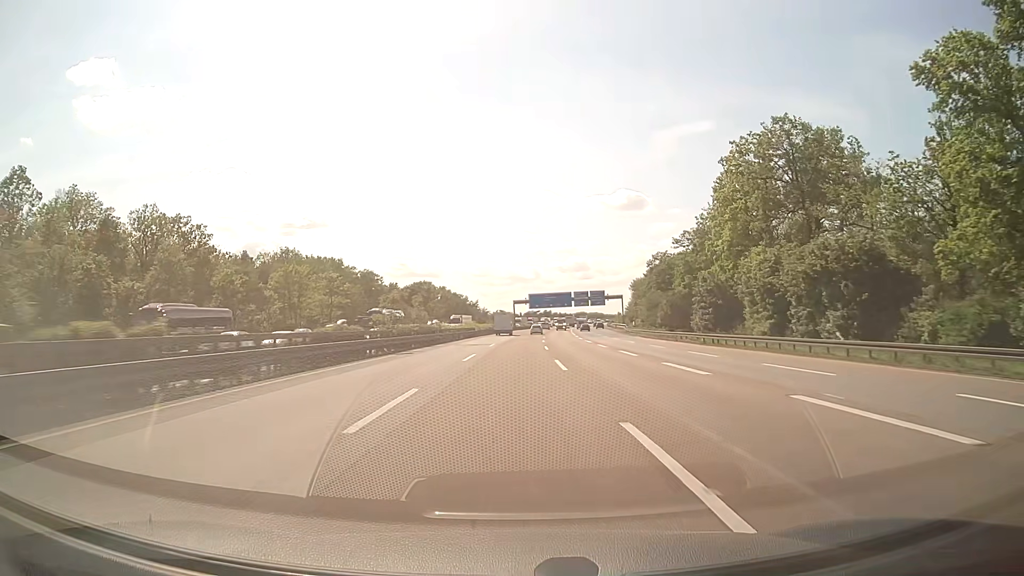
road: motorway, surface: asphalt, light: Day
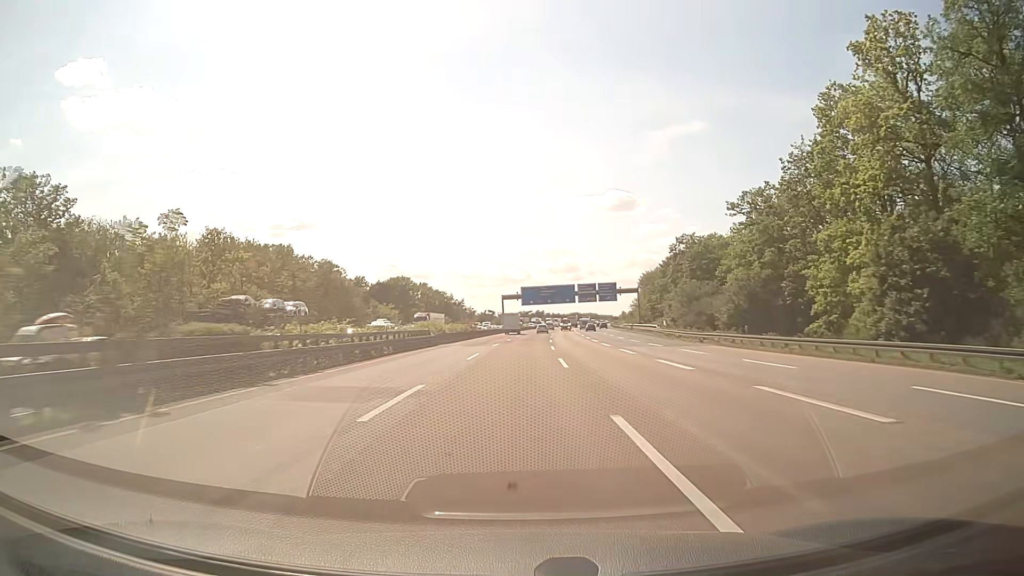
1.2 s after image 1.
(+0.2, +34.8) m; +1°
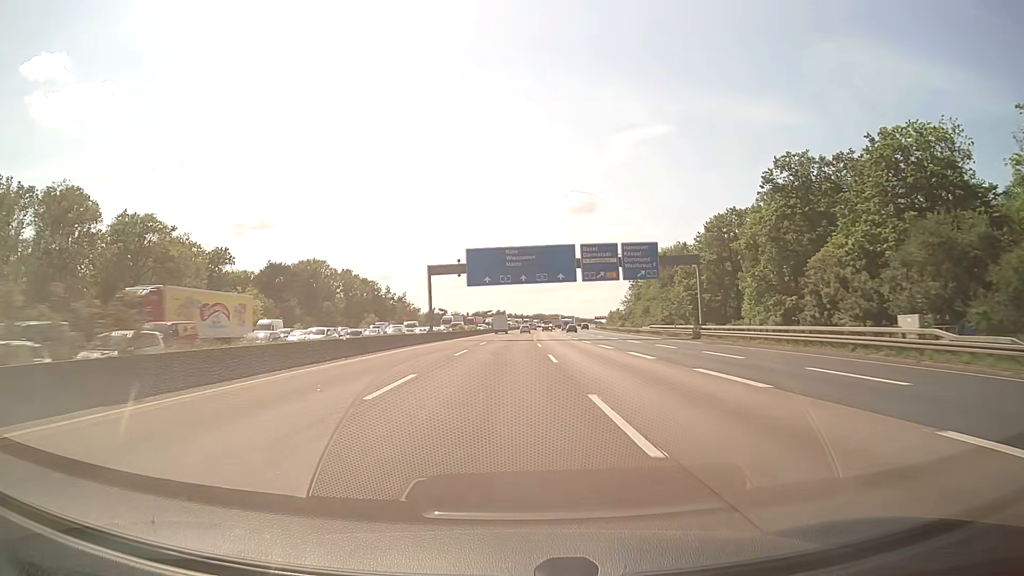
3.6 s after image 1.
(+1.7, +68.9) m; +3°
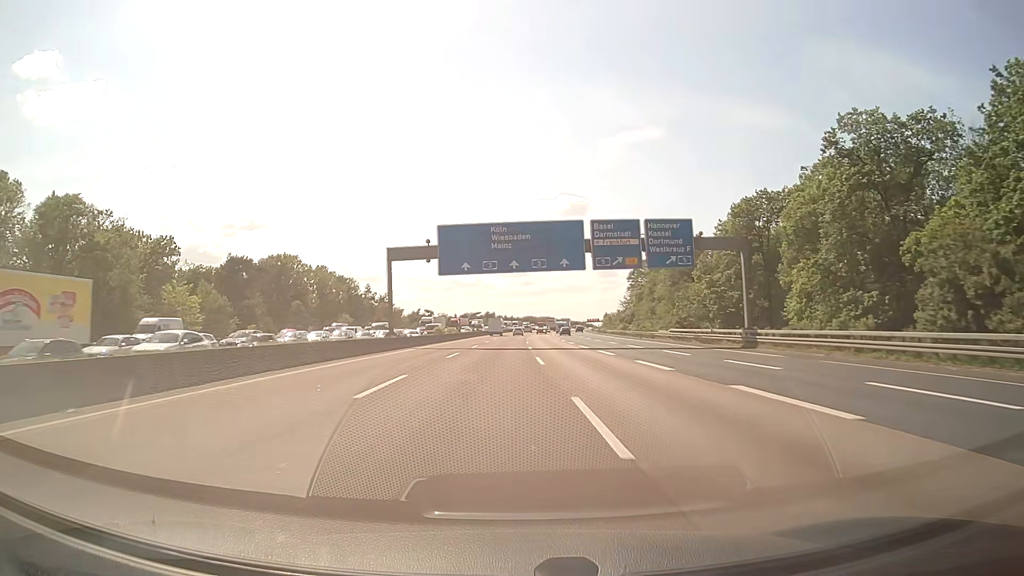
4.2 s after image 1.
(+0.1, +17.1) m; +1°
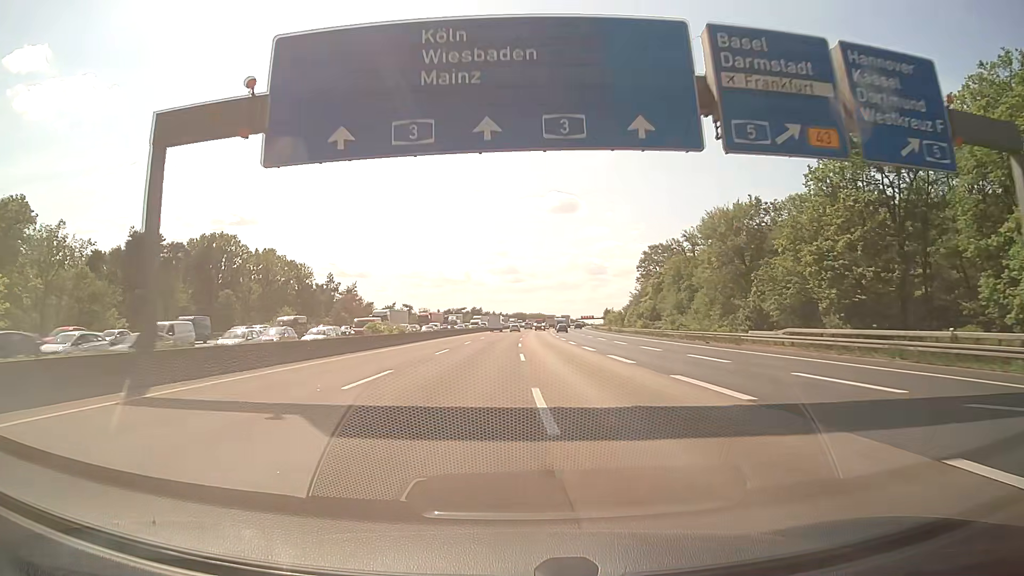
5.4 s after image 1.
(+0.3, +34.2) m; +1°
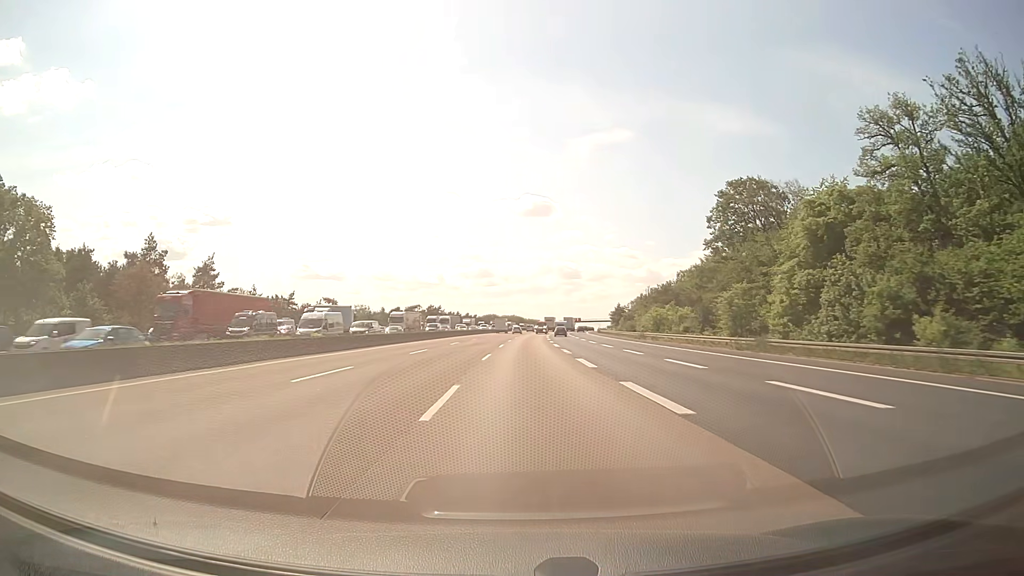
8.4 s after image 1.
(+1.9, +88.4) m; +2°
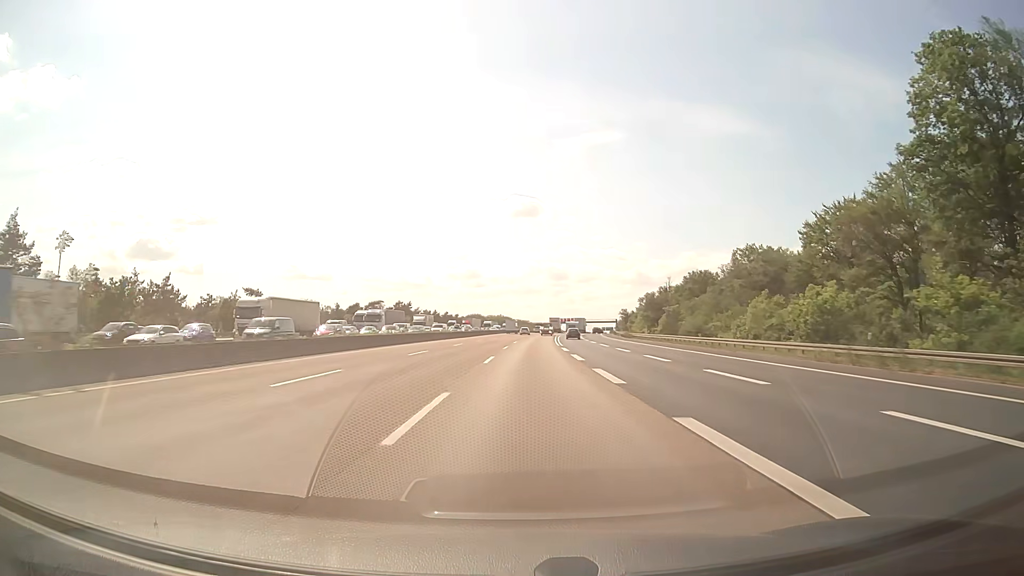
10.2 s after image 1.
(+0.5, +55.6) m; +1°
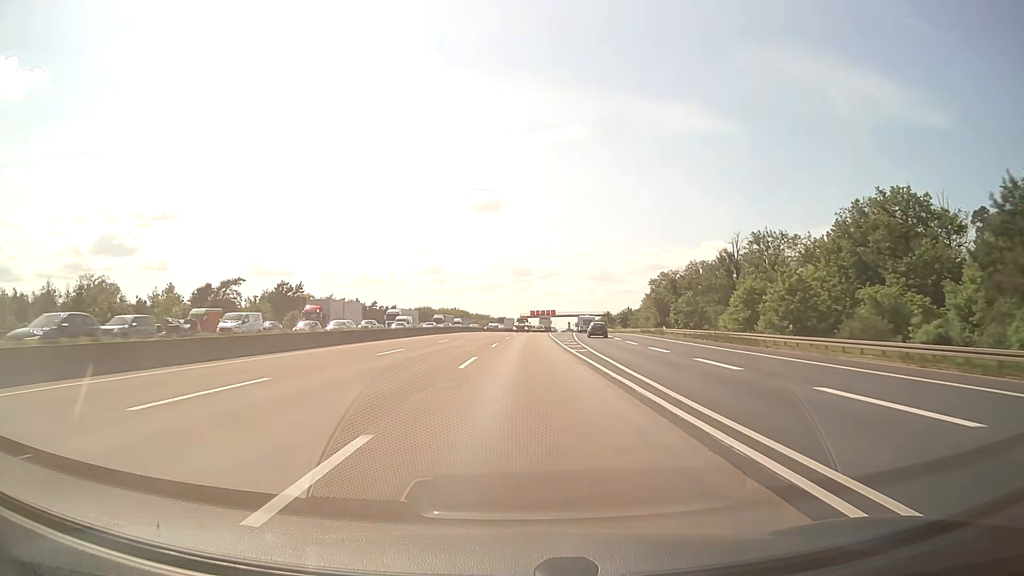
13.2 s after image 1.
(+3.0, +94.9) m; +3°
(0, +10) (0, +20) (0, +30) (0, +40) (+1, +50) (+1, +60) (+1, +70) (+2, +80) (+2, +90) (+2, +100) m
